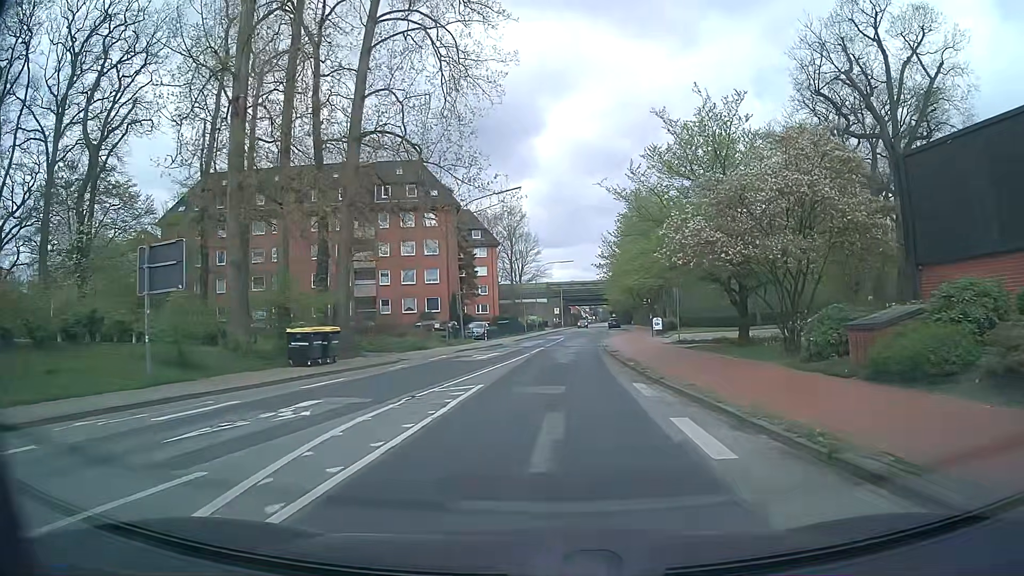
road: secondary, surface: asphalt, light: Day
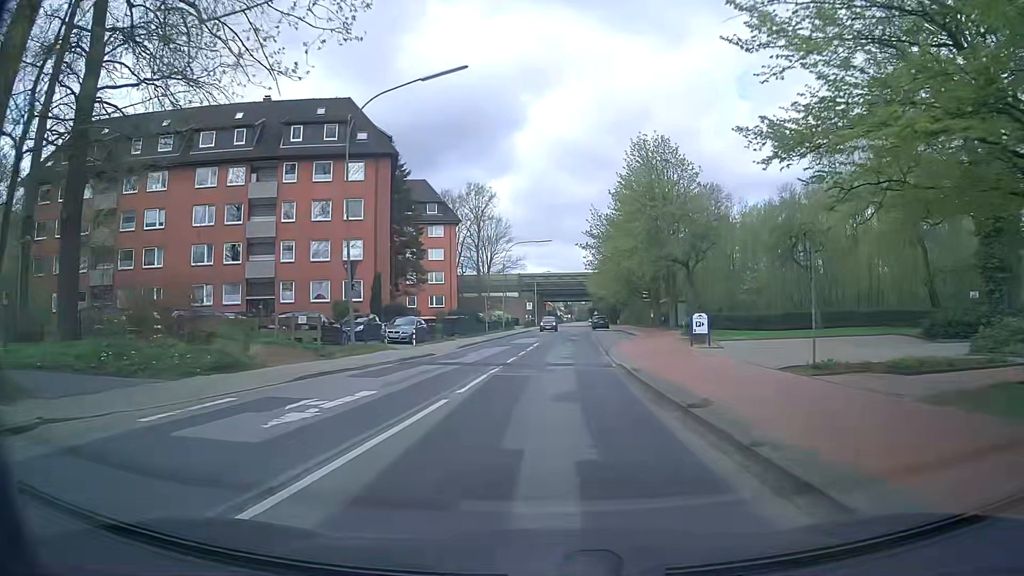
(+0.5, +20.0) m; +3°
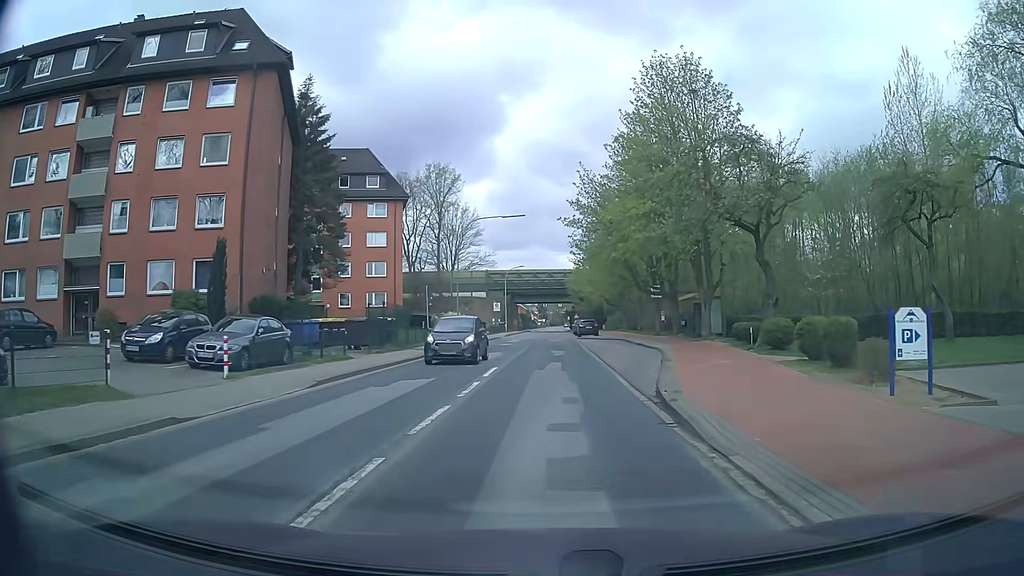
(+0.3, +18.2) m; +2°
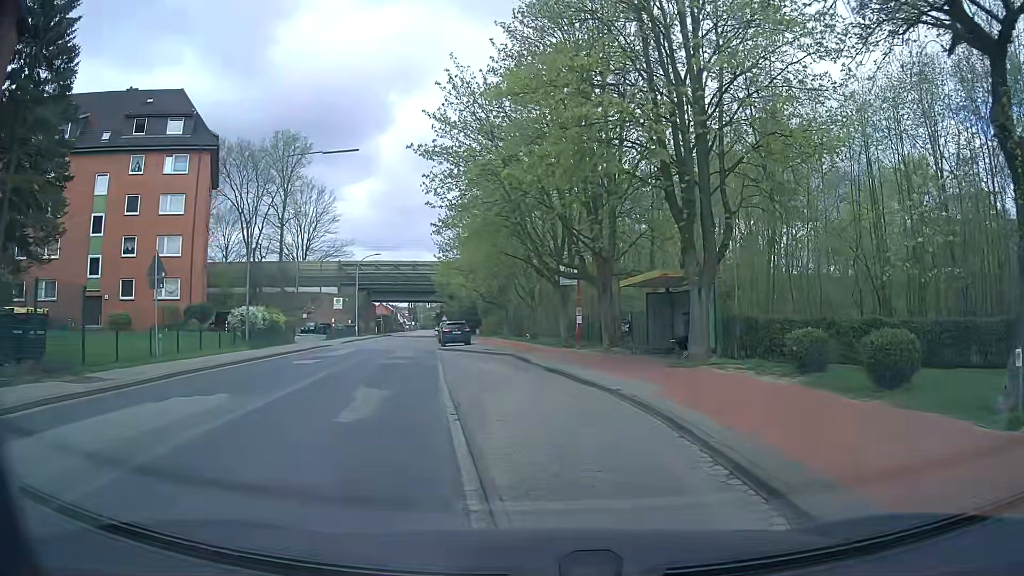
(+1.3, +18.8) m; +8°
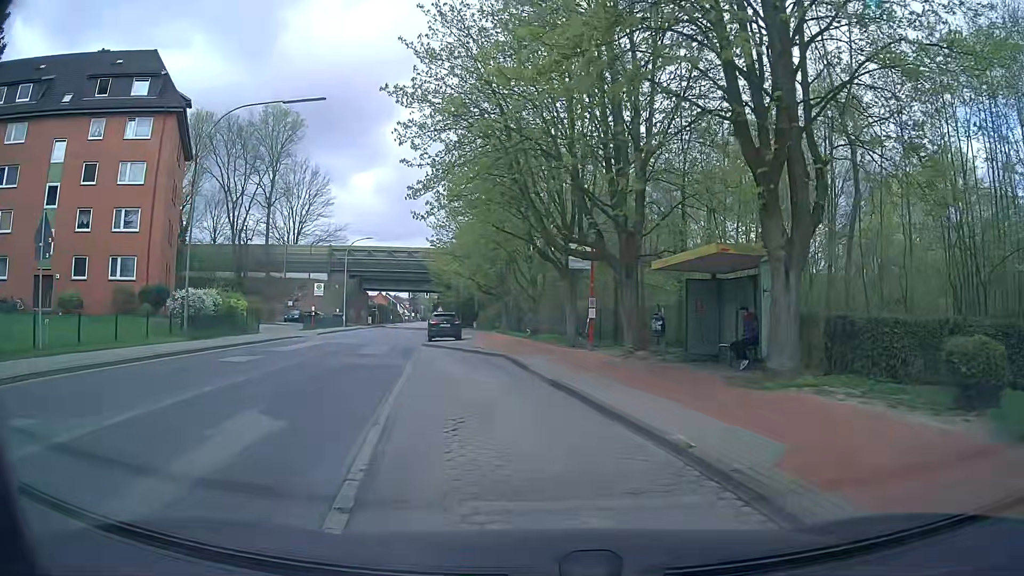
(+0.3, +5.9) m; +1°
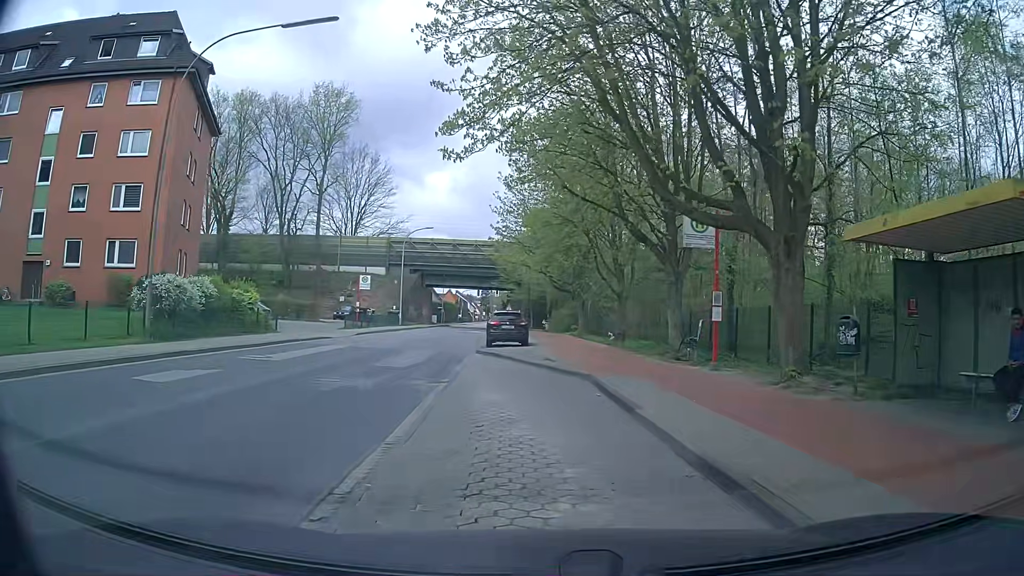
(-0.2, +7.1) m; -5°
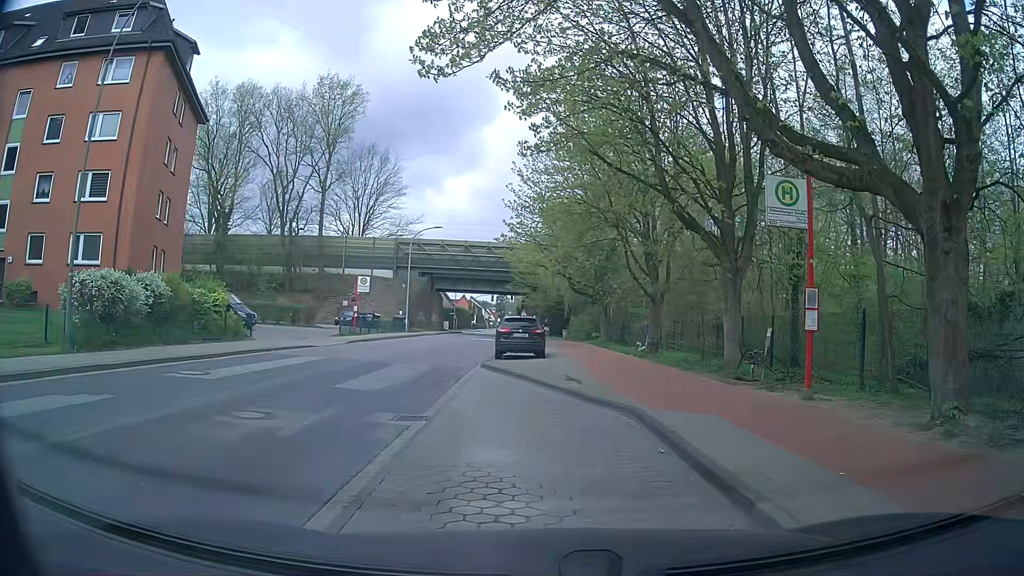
(0.0, +4.2) m; +1°
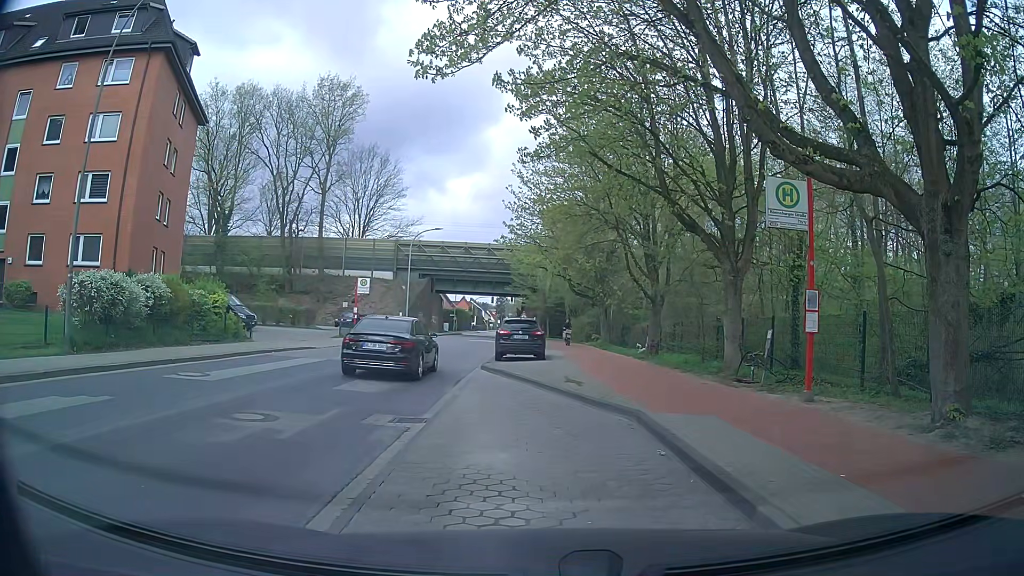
(0.0, +0.1) m; 0°
